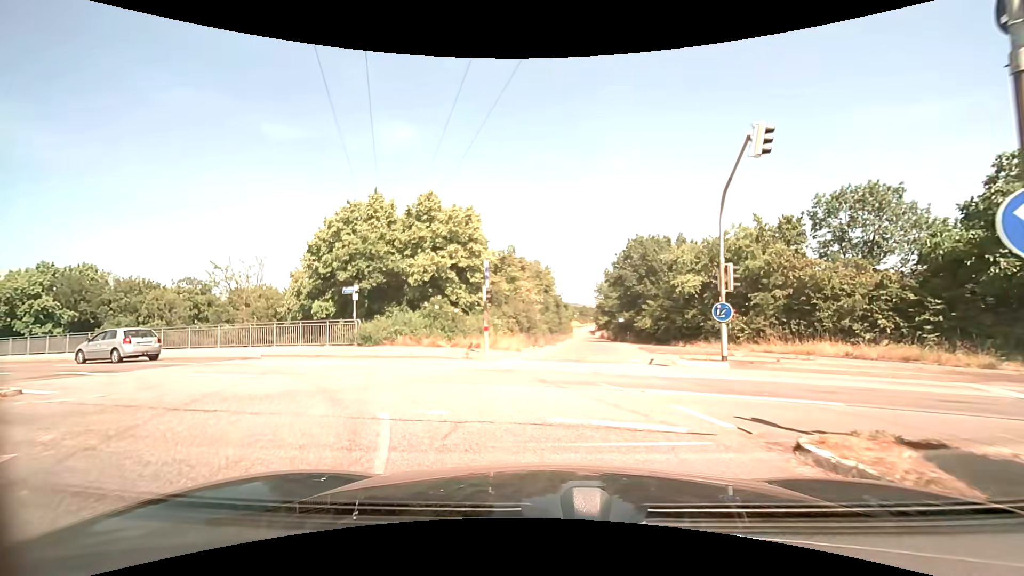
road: primary_link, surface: asphalt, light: Day
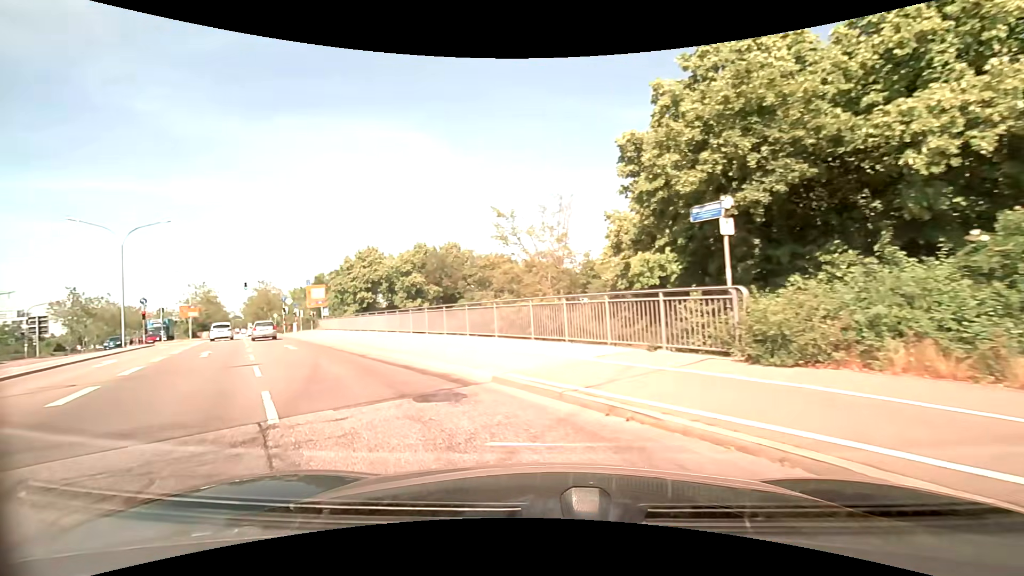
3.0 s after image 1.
(-5.0, +15.5) m; -41°
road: primary
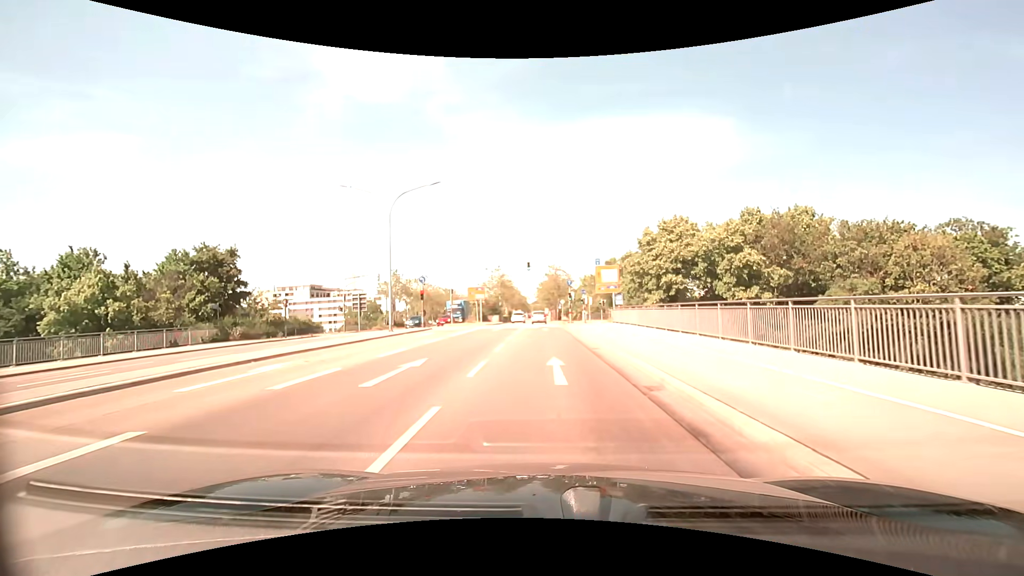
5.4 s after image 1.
(-5.8, +14.3) m; -32°
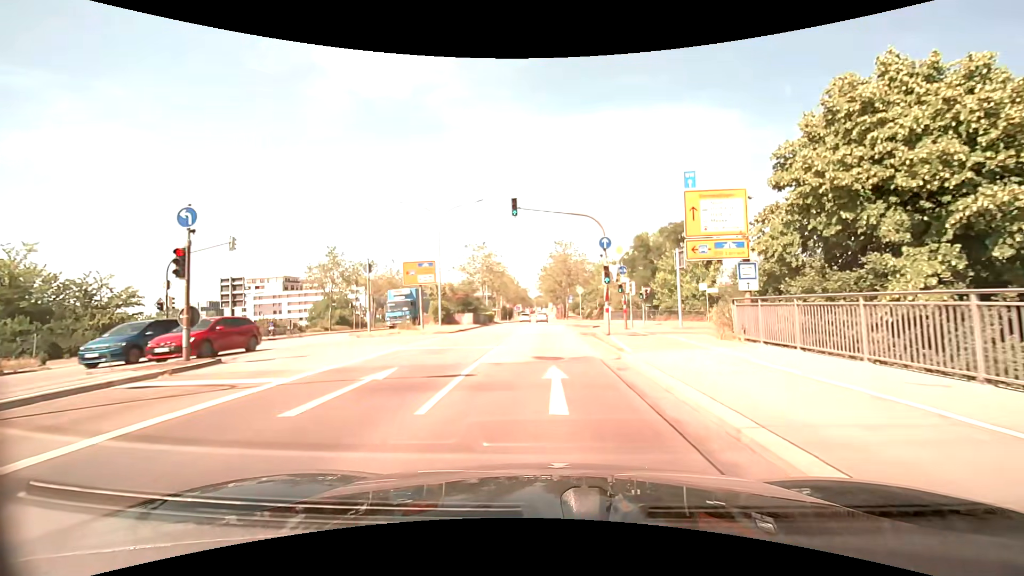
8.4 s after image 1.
(-0.1, +27.6) m; -1°
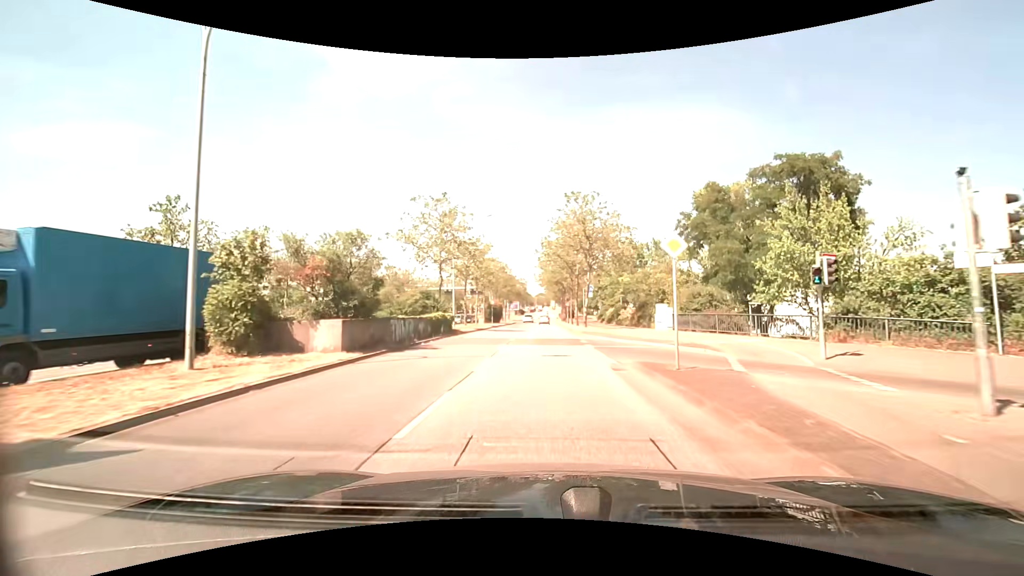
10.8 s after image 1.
(0.0, +27.1) m; 0°
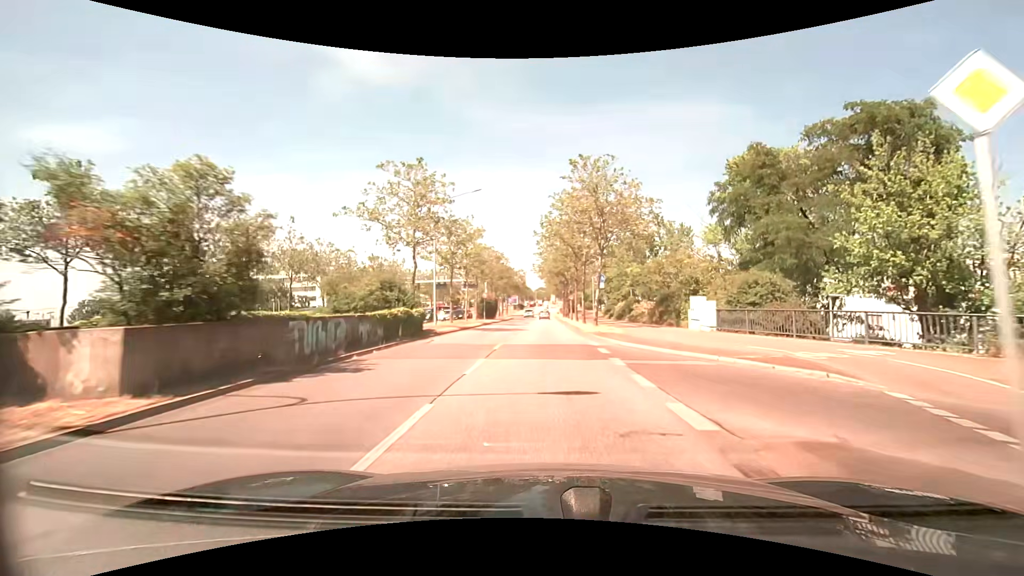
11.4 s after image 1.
(0.0, +7.6) m; 0°
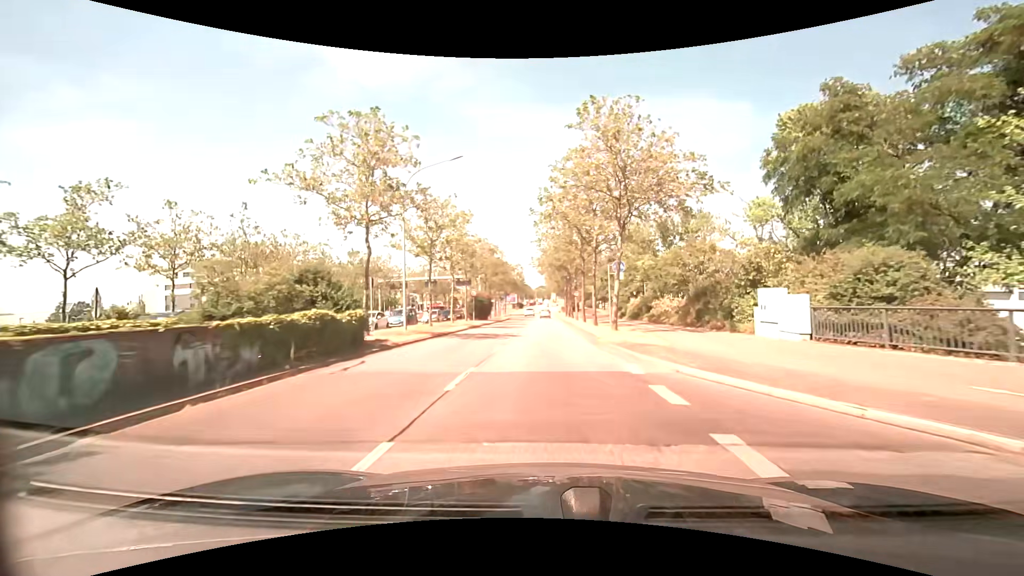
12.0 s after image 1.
(0.0, +7.9) m; 0°
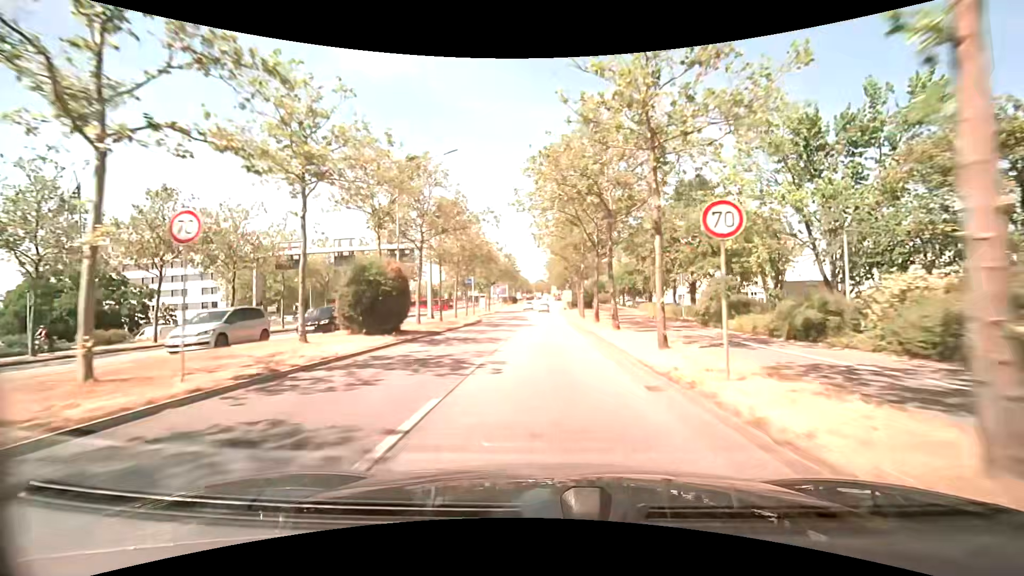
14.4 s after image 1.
(0.0, +33.8) m; 0°
(0, +10) (0, +20) (0, +30) (0, +40) (0, +50) (0, +60) (0, +70) (-1, +80) (-1, +90) (-1, +100) m
